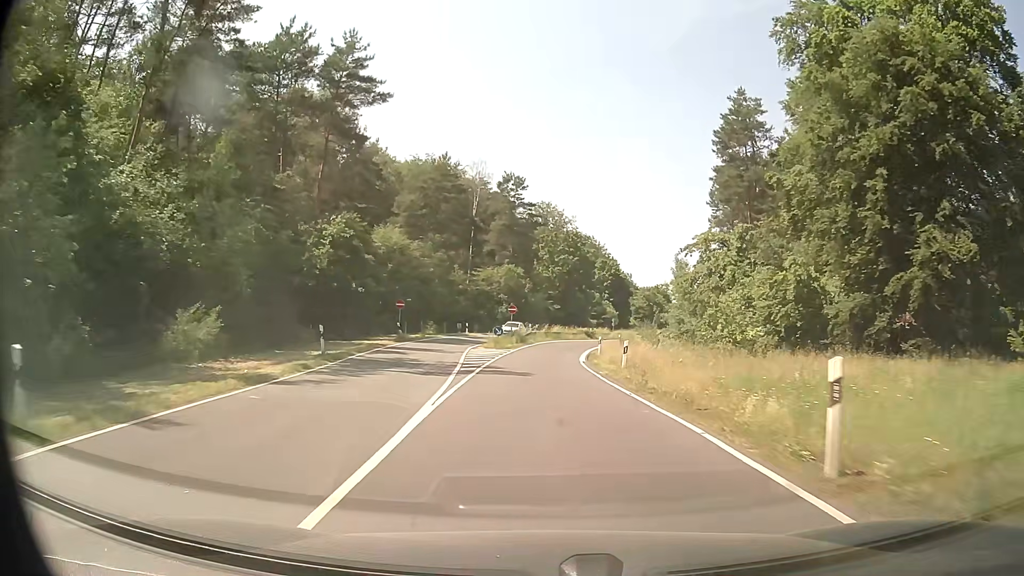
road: secondary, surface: asphalt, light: Day
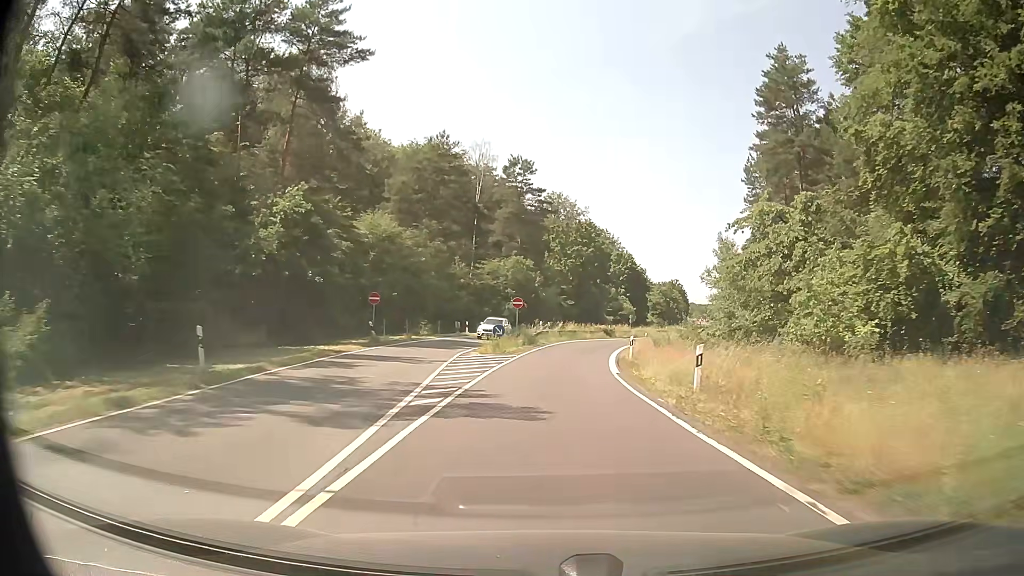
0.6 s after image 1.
(-0.1, +9.6) m; -1°
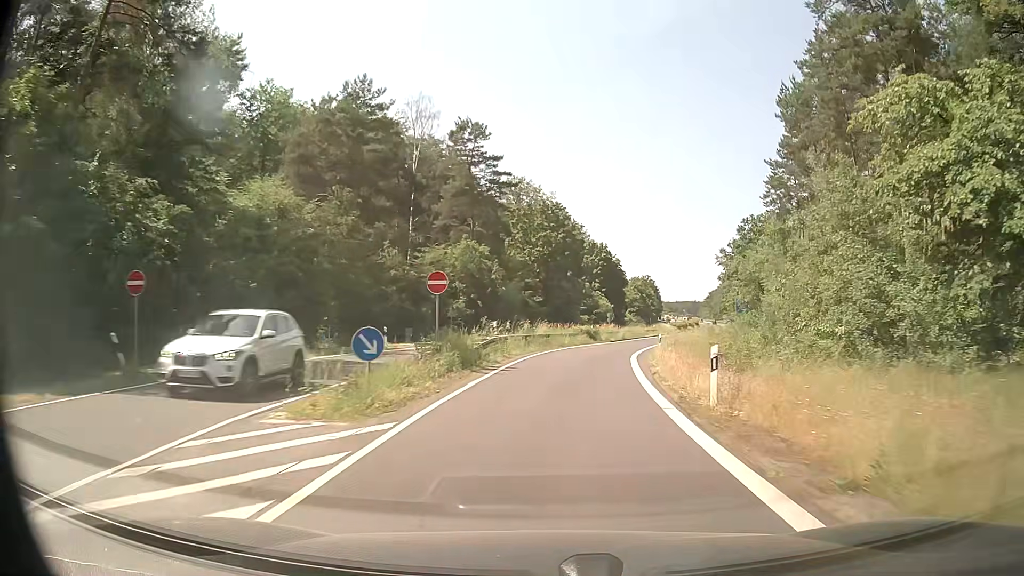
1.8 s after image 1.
(+0.4, +19.3) m; +3°
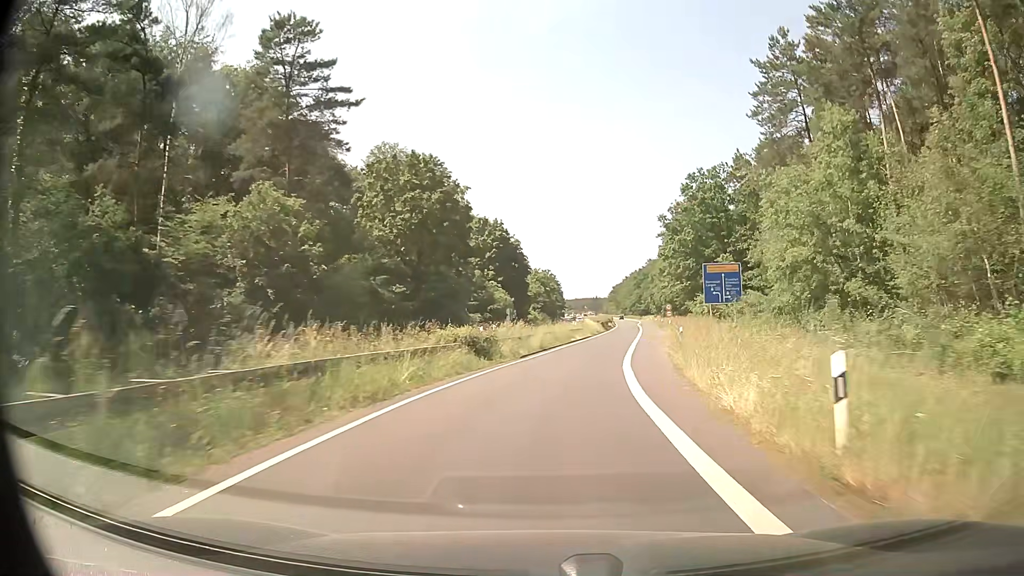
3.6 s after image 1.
(+2.0, +29.0) m; +8°
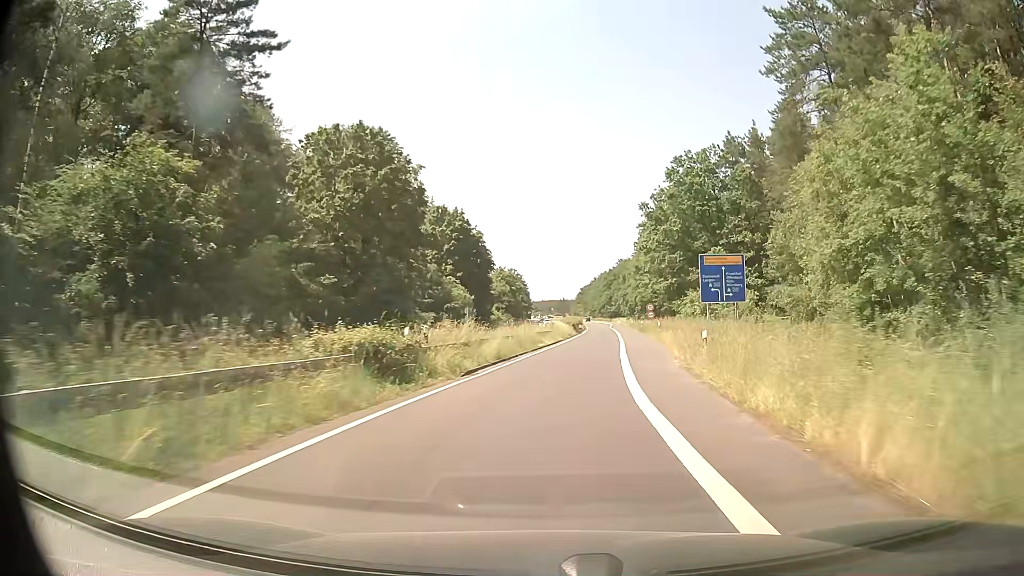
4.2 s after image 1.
(+0.3, +9.7) m; +3°
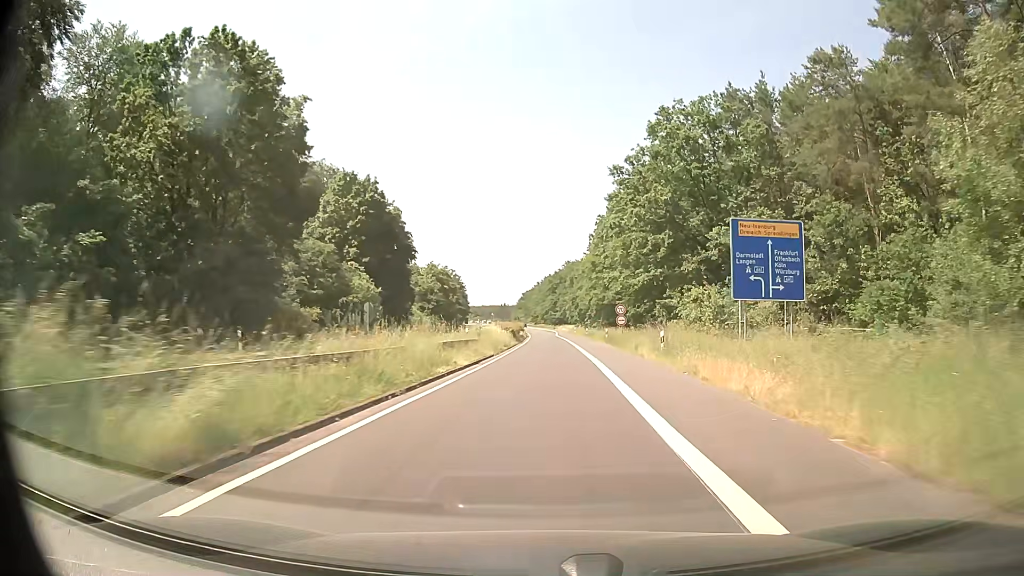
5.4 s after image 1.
(+0.8, +19.5) m; +5°
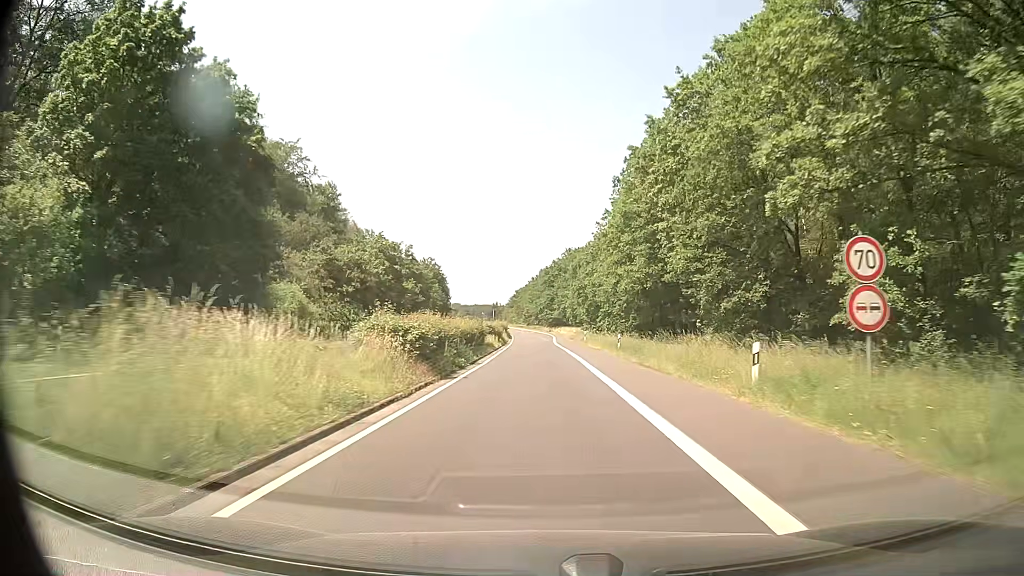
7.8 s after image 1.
(+1.0, +39.1) m; +1°
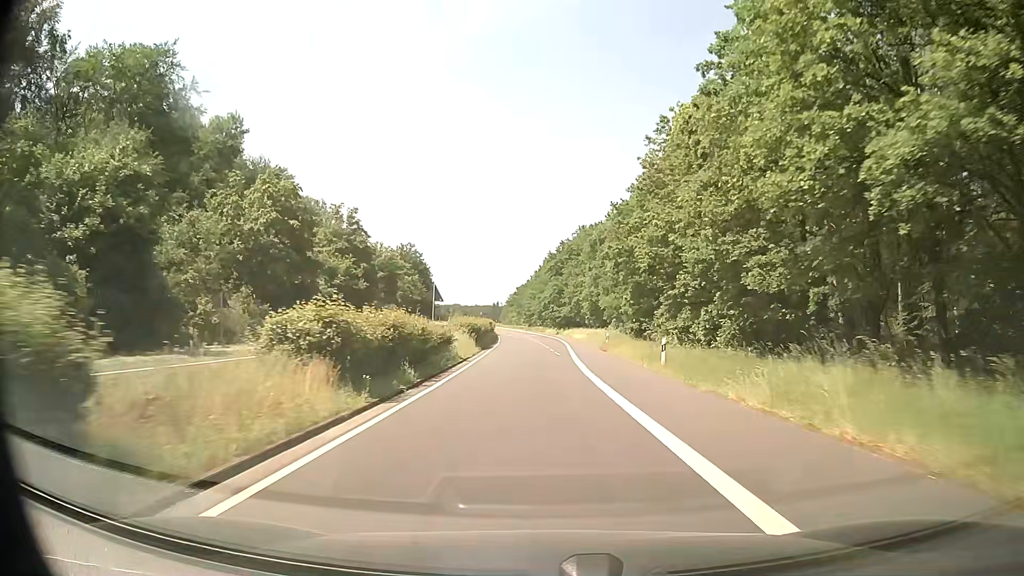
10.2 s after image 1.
(-0.3, +39.5) m; -1°
(0, +10) (0, +20) (0, +30) (0, +40) (+1, +50) (+1, +60) (+1, +70) (+1, +80) (0, +90) (0, +100) m
